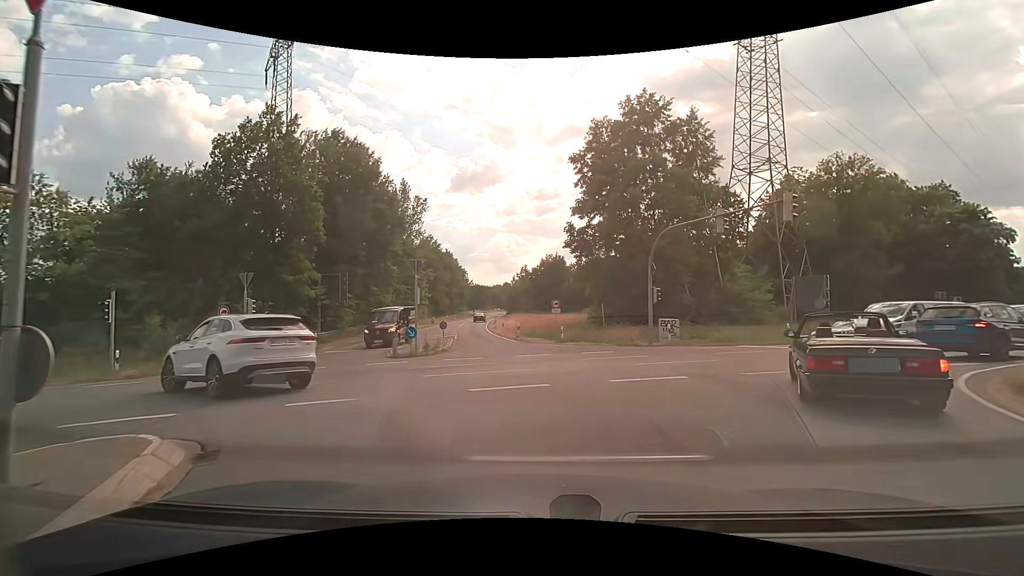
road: secondary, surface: asphalt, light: Day
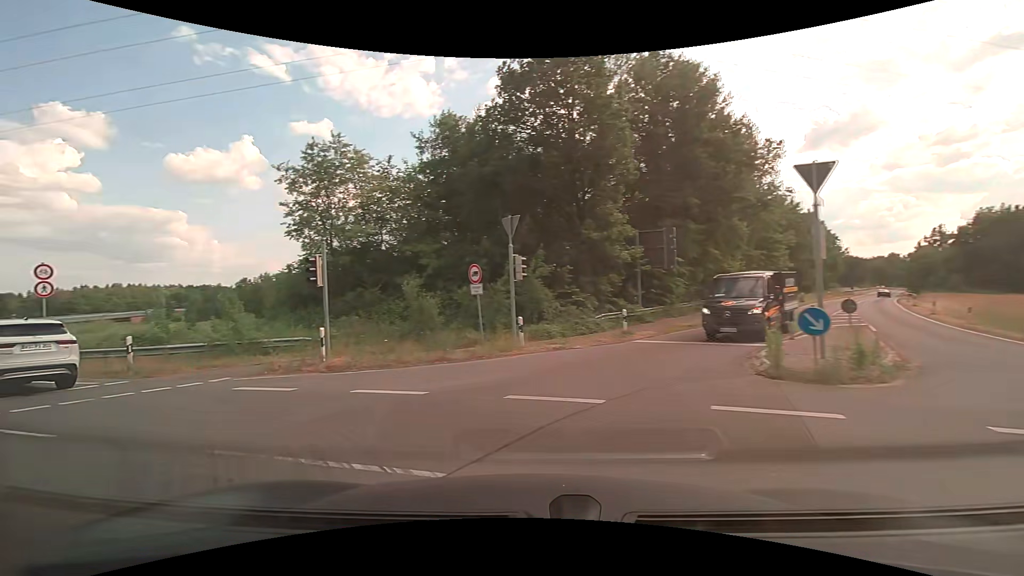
(-2.8, +12.3) m; -36°
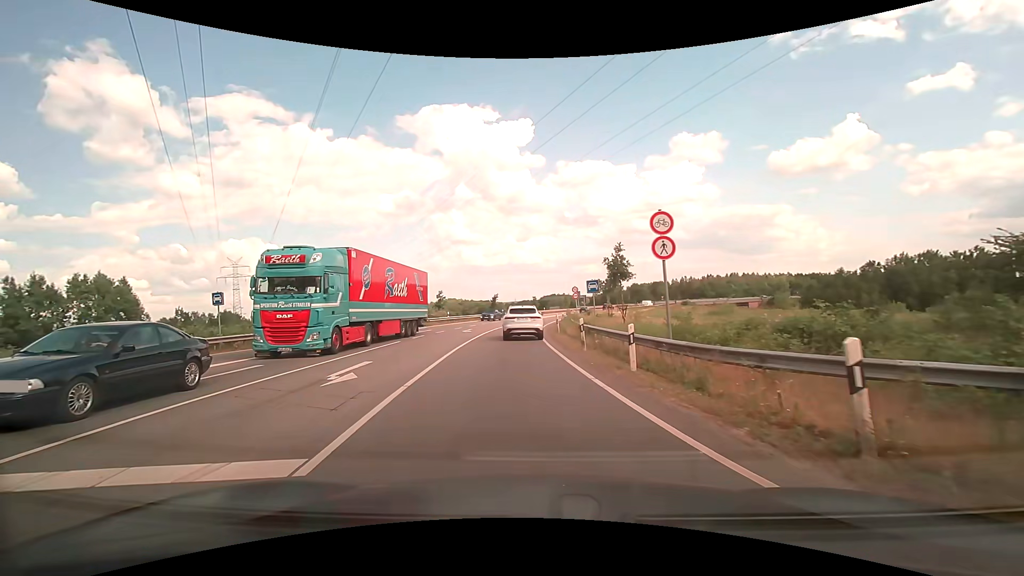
(-6.9, +9.8) m; -65°
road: primary
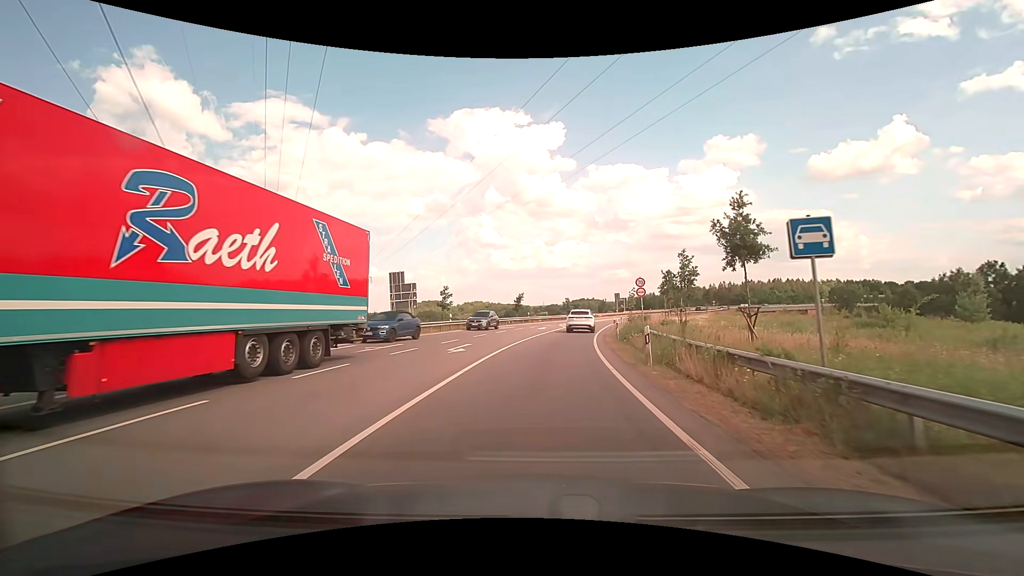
(-0.7, +17.4) m; -3°
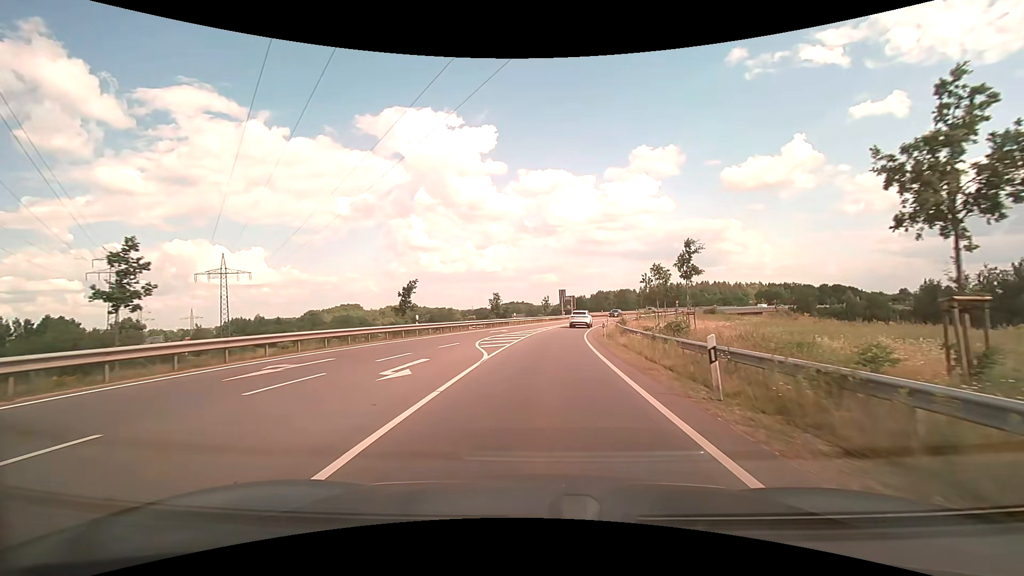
(+1.9, +32.3) m; +8°
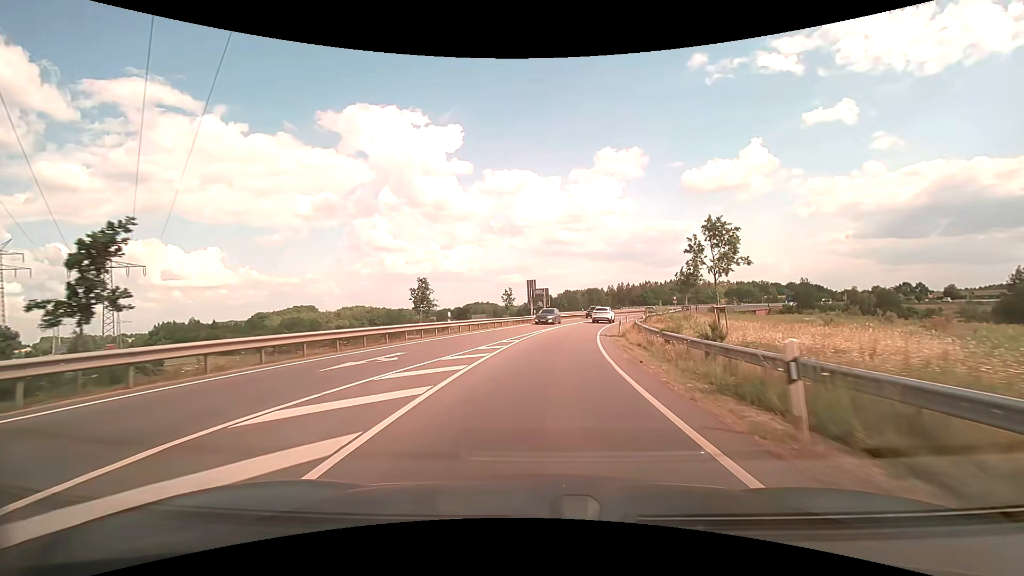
(+0.7, +24.8) m; +4°
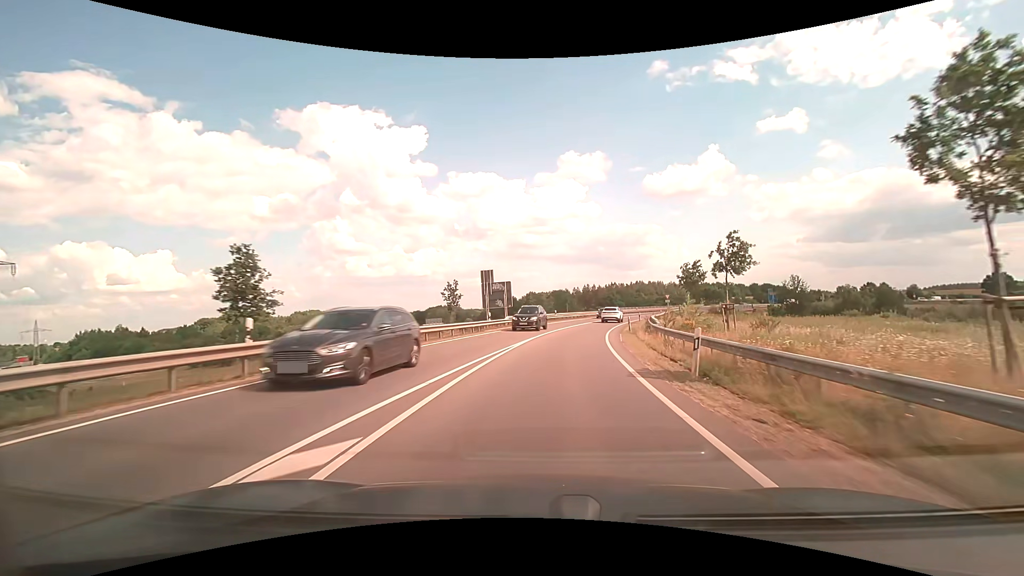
(+0.6, +18.1) m; +4°
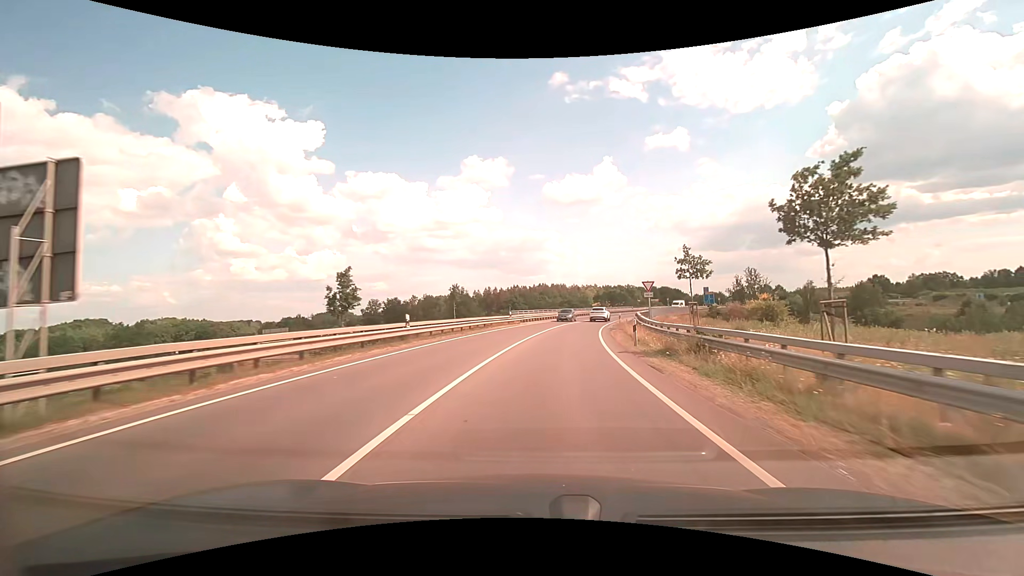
(+3.4, +36.5) m; +11°
(0, +10) (+1, +20) (+2, +30) (+4, +40) (+5, +50) (+8, +59) (+10, +69) (+13, +79) (+17, +88) (+21, +97) m
